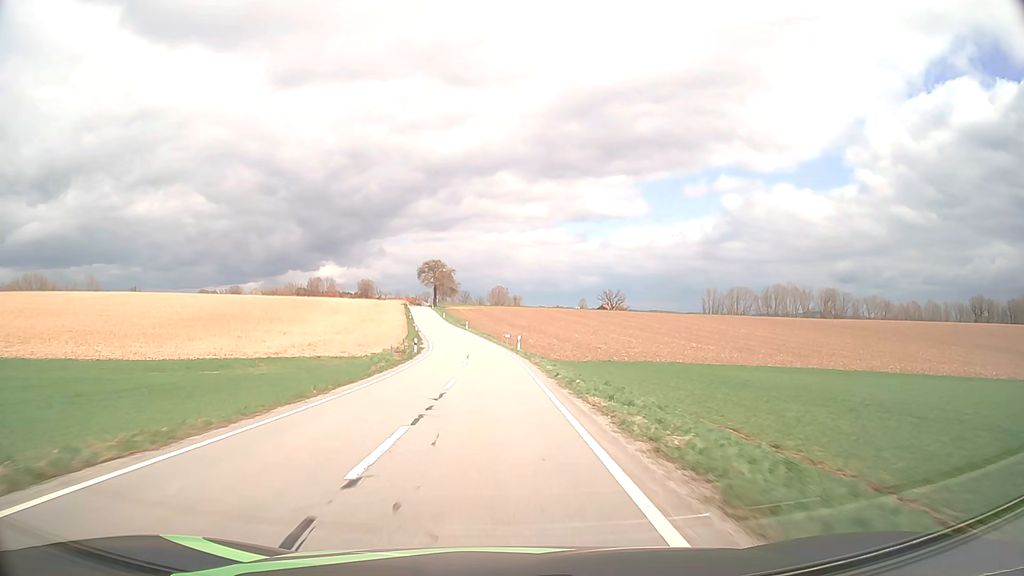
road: tertiary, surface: asphalt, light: Day
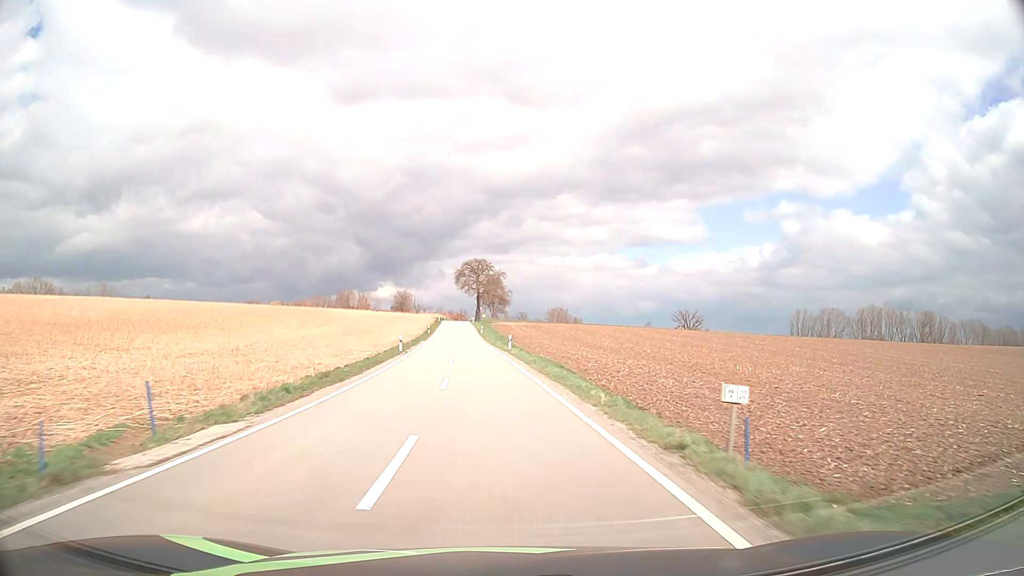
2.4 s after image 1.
(-1.9, +49.2) m; -5°
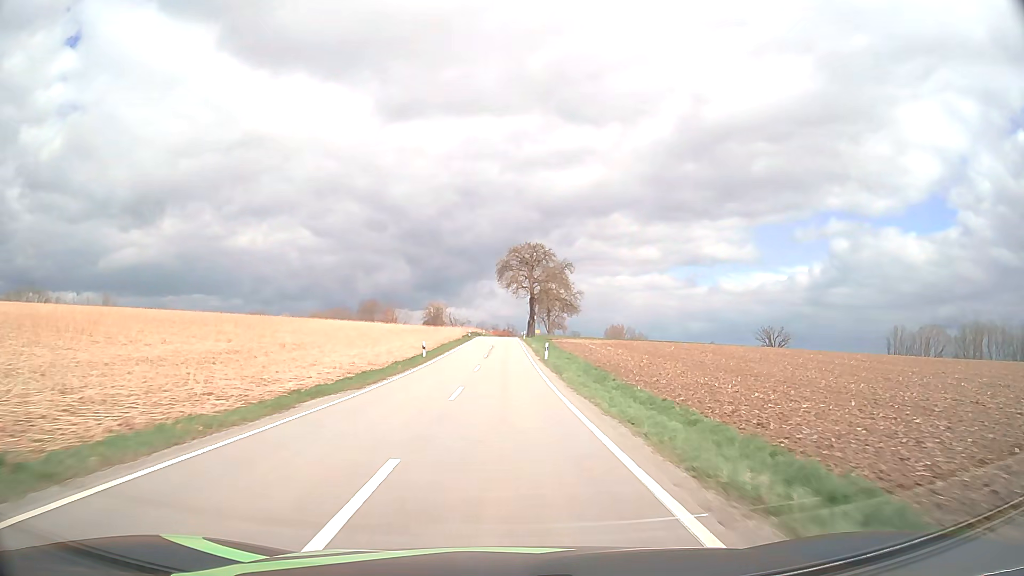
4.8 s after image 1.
(-2.7, +49.4) m; -4°
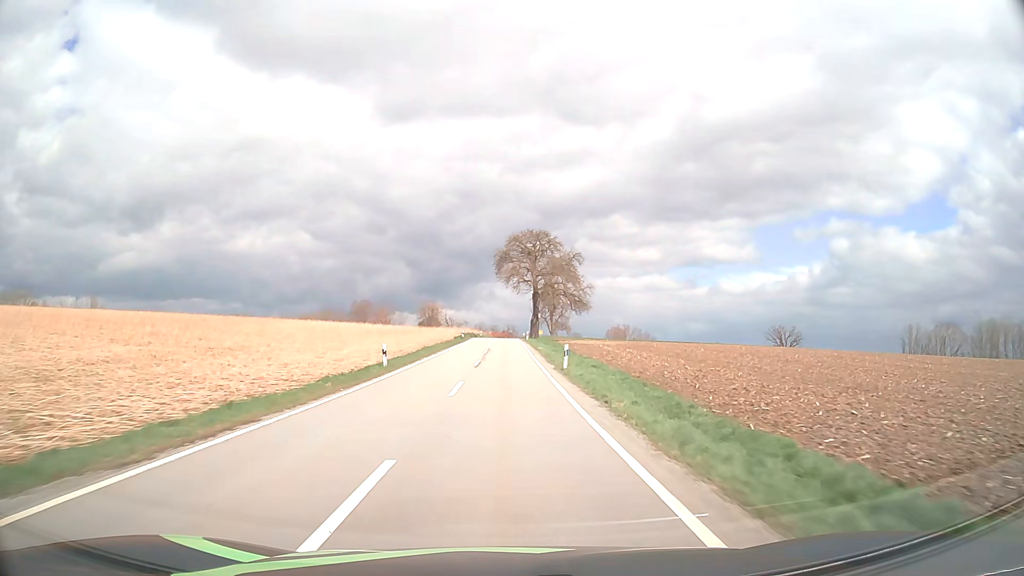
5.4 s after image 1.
(0.0, +12.3) m; 0°
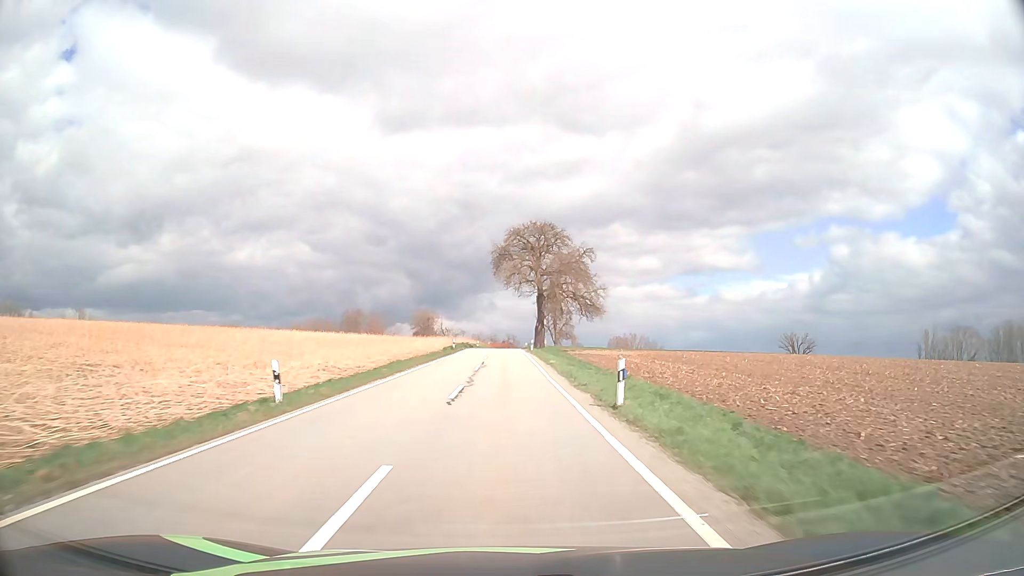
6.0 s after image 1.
(0.0, +12.3) m; 0°
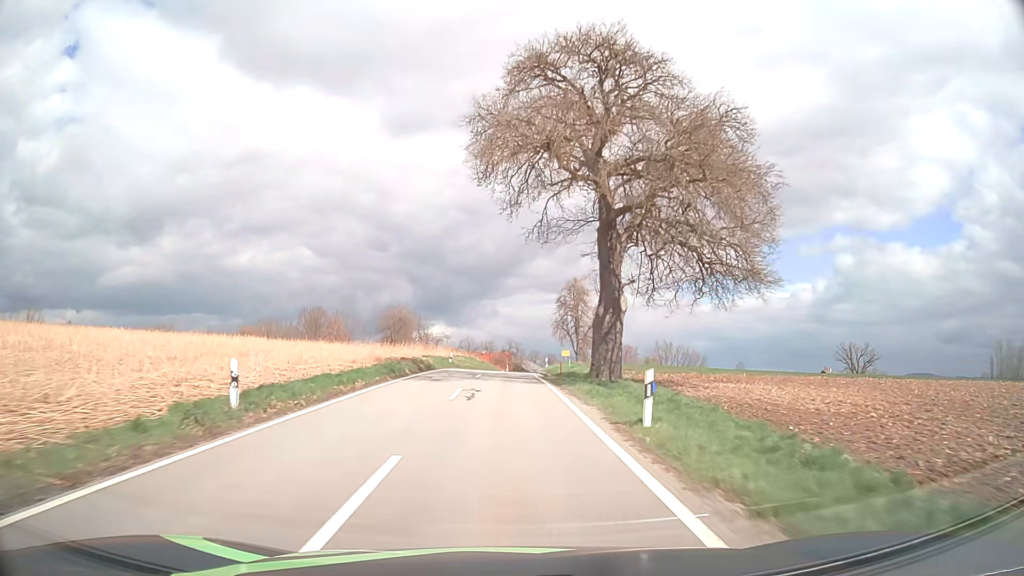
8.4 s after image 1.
(0.0, +46.9) m; 0°
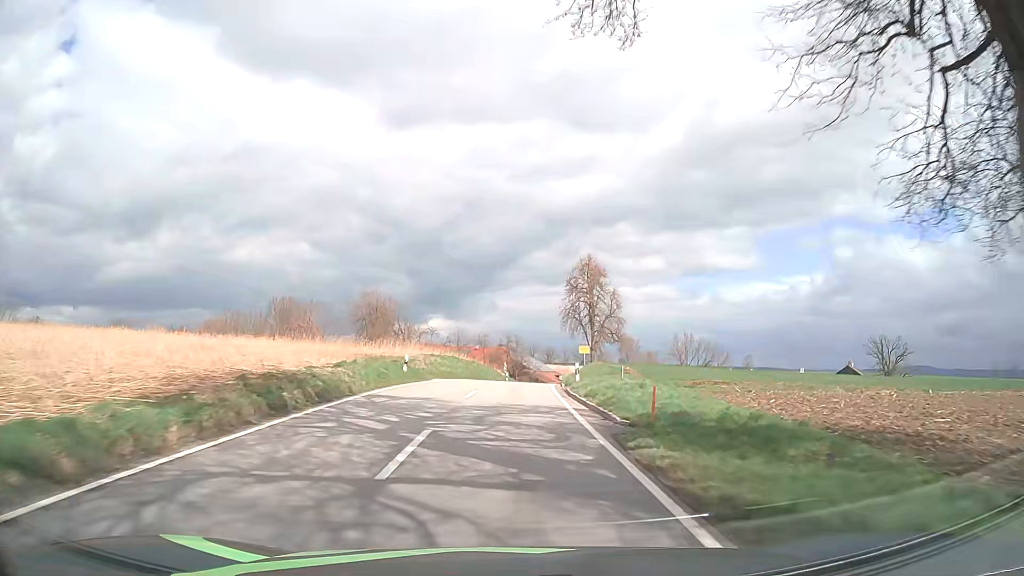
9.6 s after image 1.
(0.0, +21.0) m; 0°
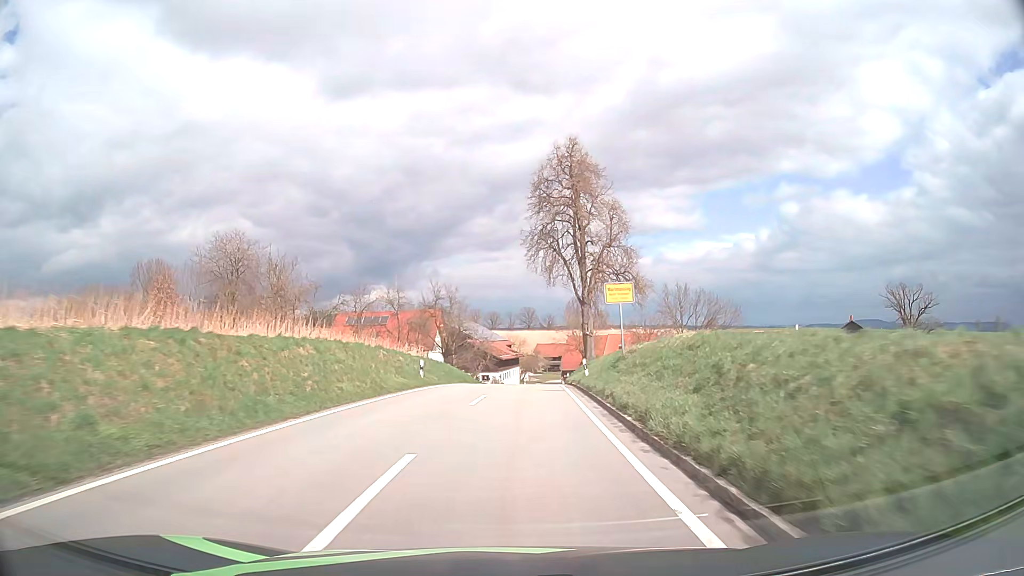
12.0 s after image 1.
(+1.4, +37.8) m; +5°
(0, +10) (0, +20) (+1, +30) (+2, +40) (+2, +50) (+3, +60) (+4, +70) (+4, +80) (+5, +90) (+6, +100) m
